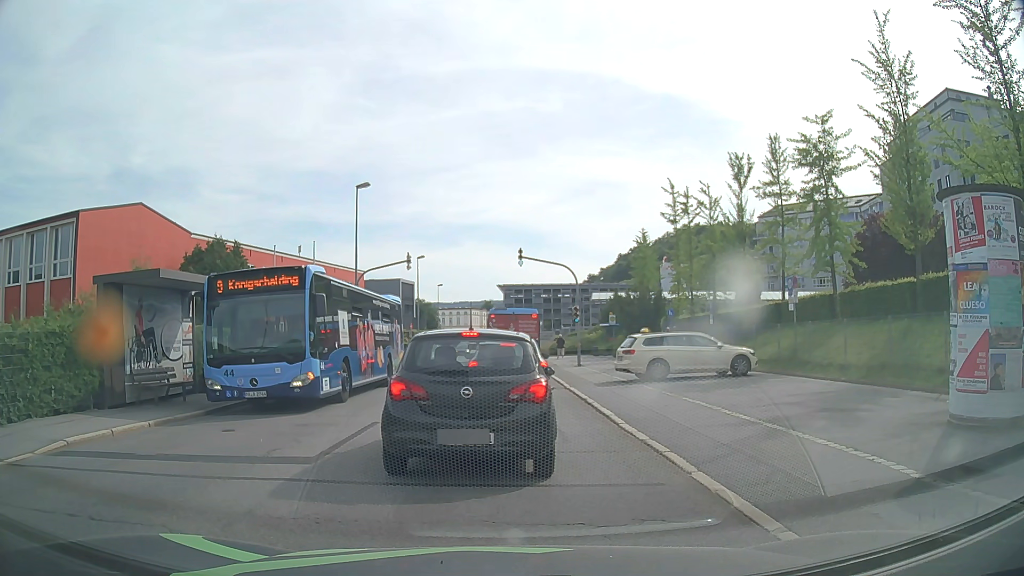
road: tertiary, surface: asphalt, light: Day
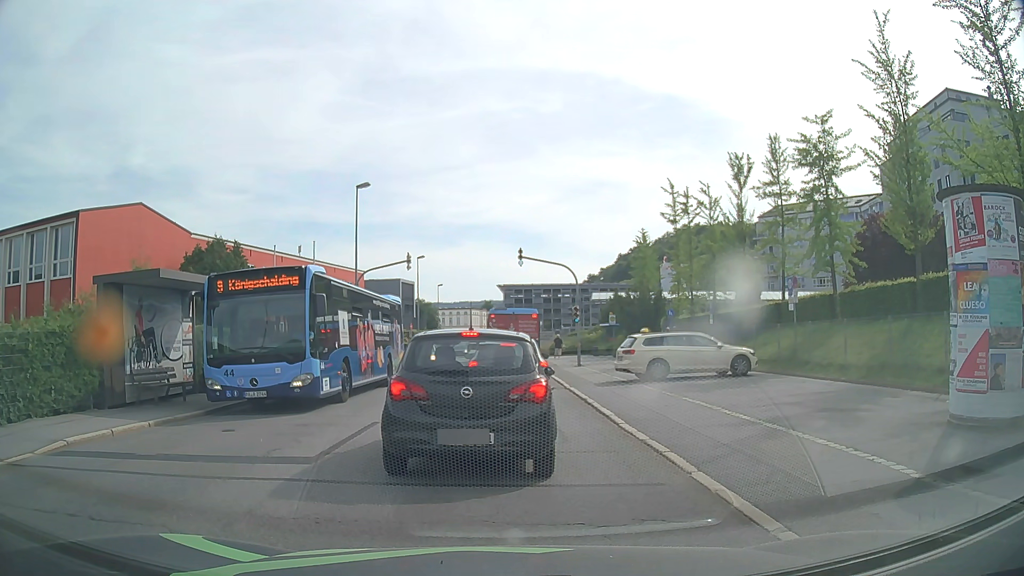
(0.0, 0.0) m; 0°
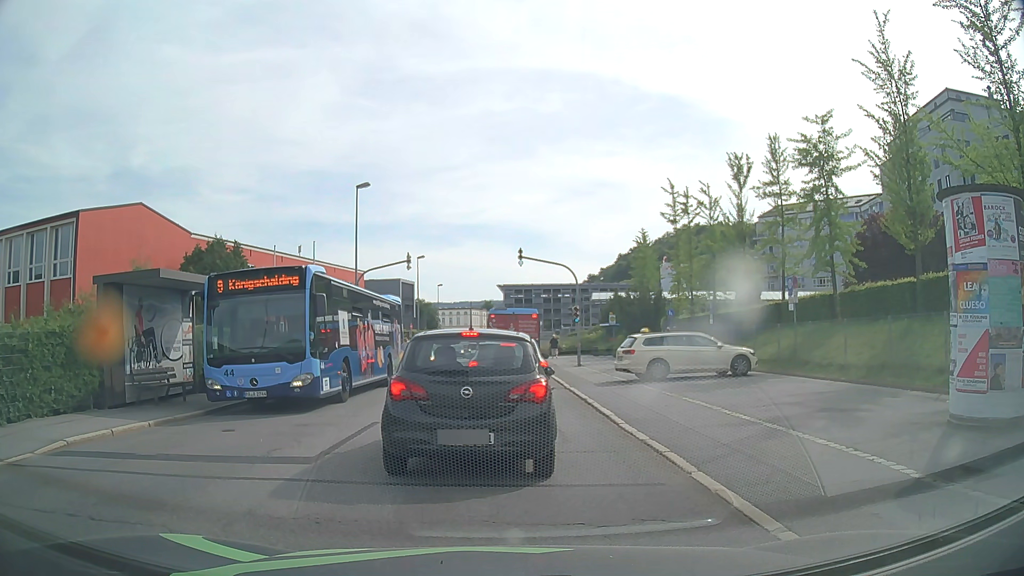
(0.0, 0.0) m; 0°
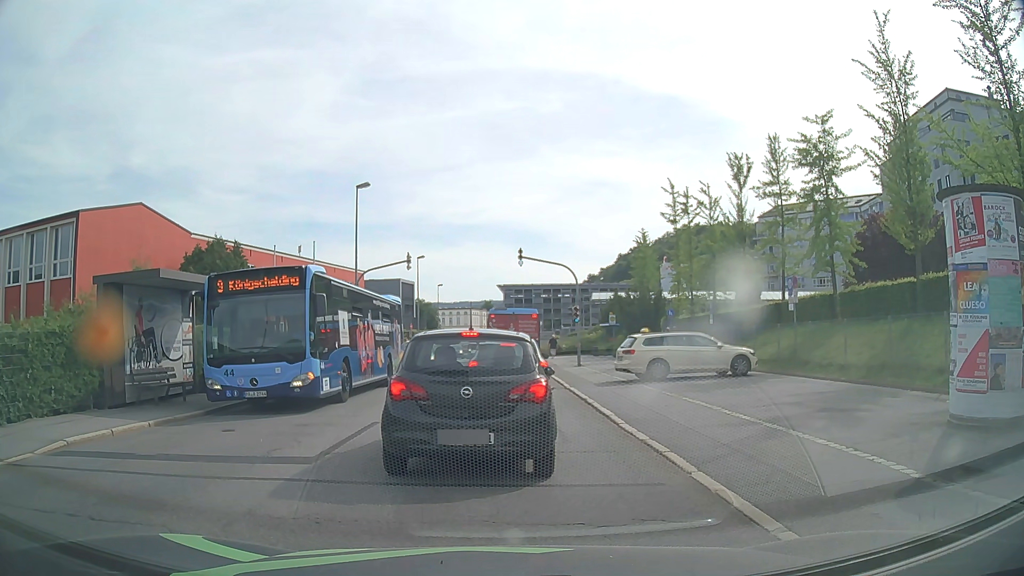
(0.0, 0.0) m; 0°
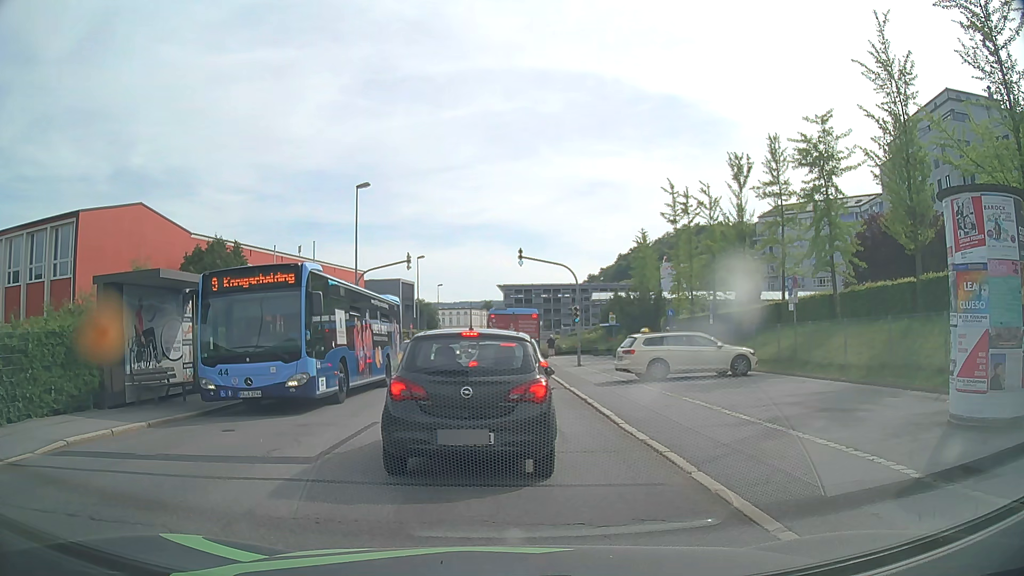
(0.0, 0.0) m; 0°
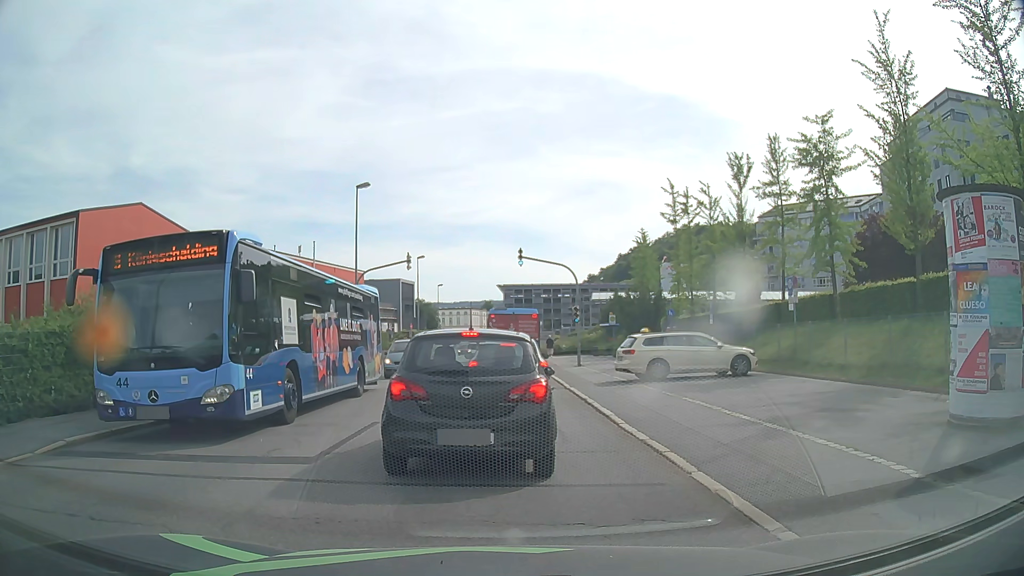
(0.0, 0.0) m; 0°
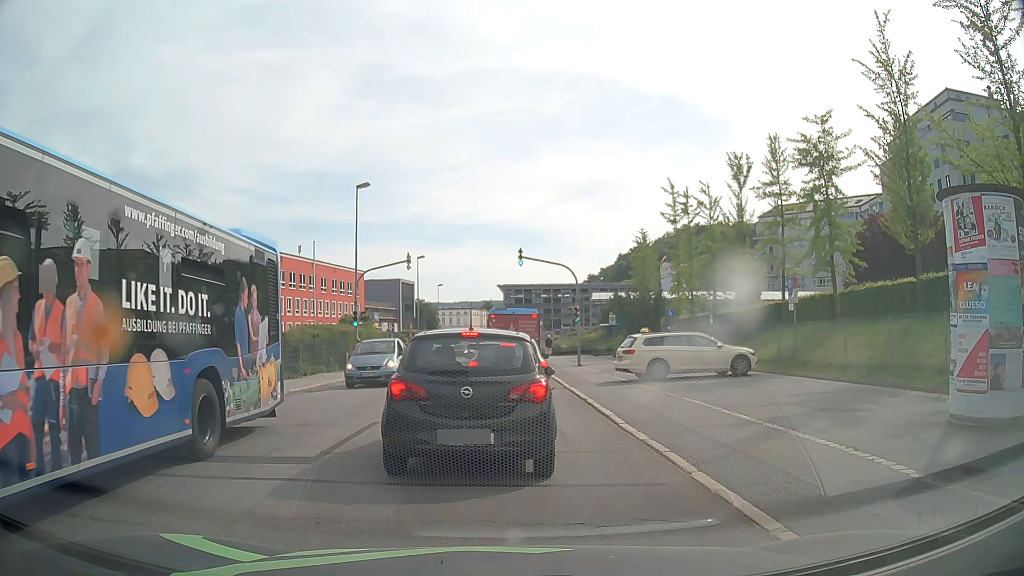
(0.0, 0.0) m; 0°
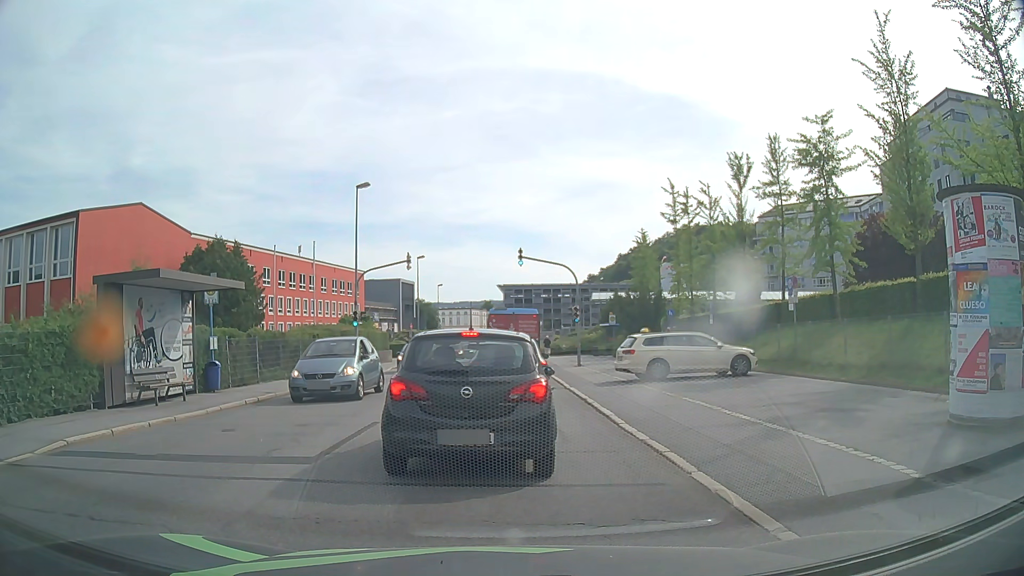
(0.0, 0.0) m; 0°
